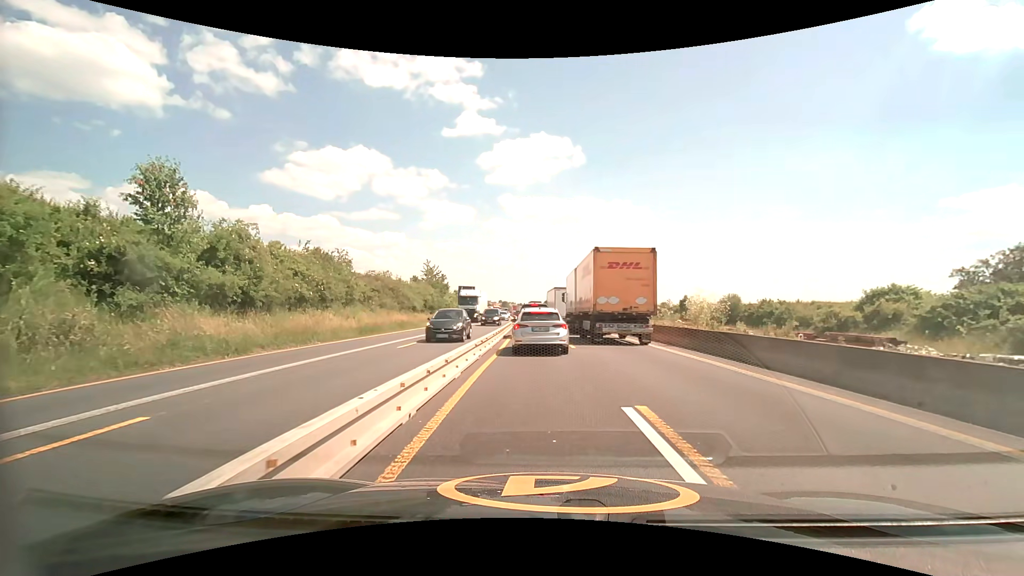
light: Day
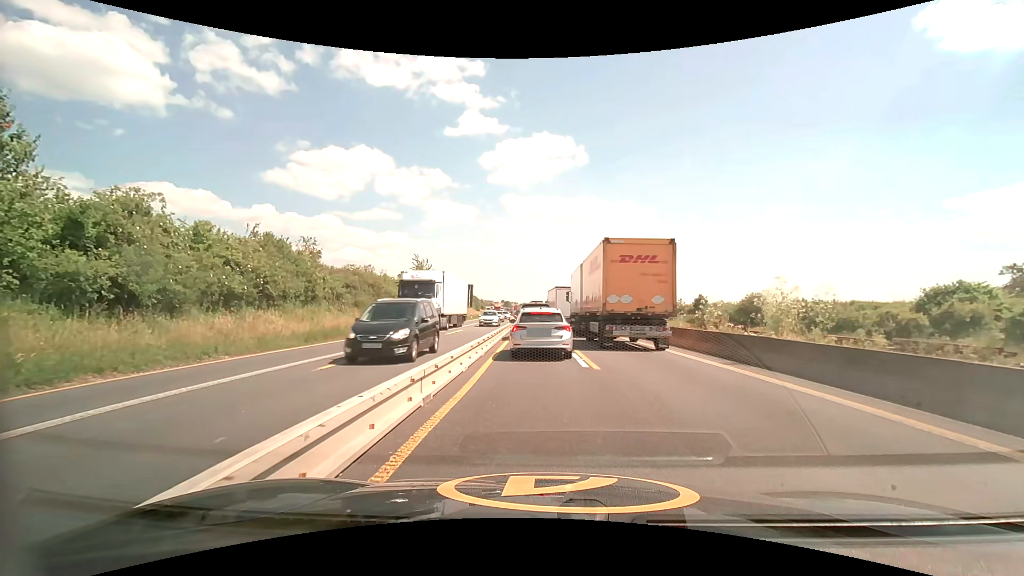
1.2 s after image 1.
(0.0, +6.8) m; 0°
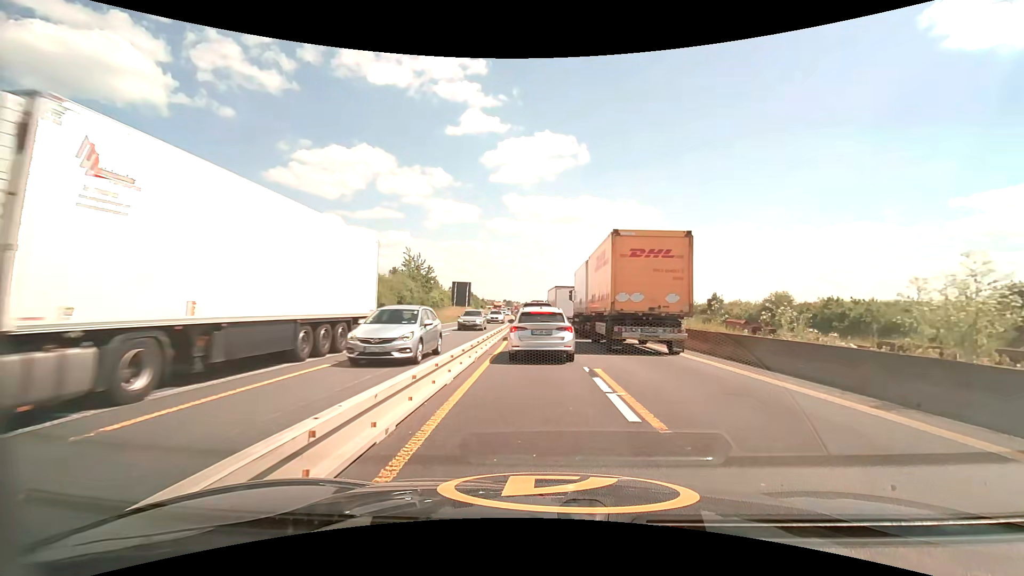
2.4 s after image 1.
(0.0, +5.9) m; 0°
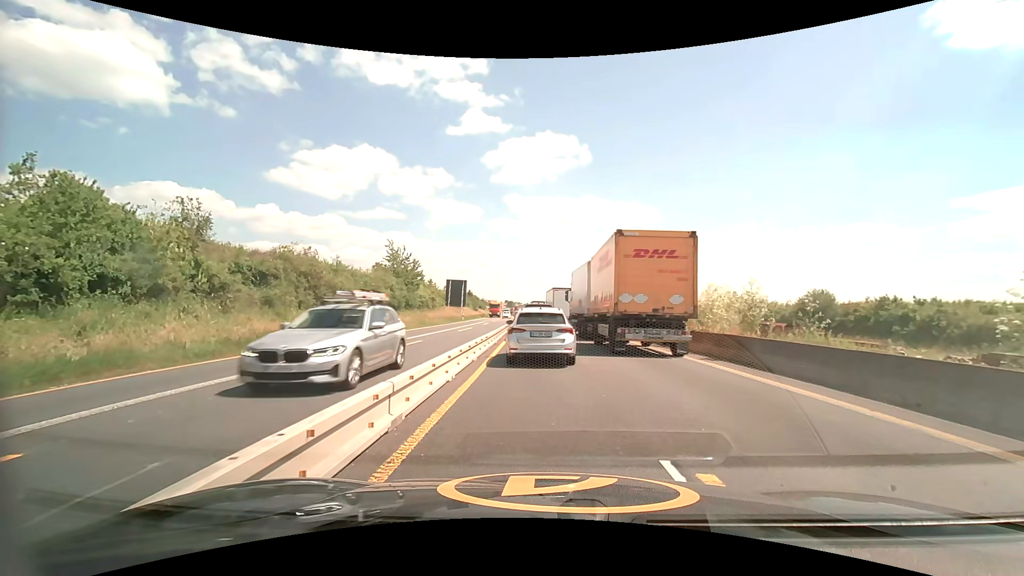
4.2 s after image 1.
(0.0, +7.5) m; 0°
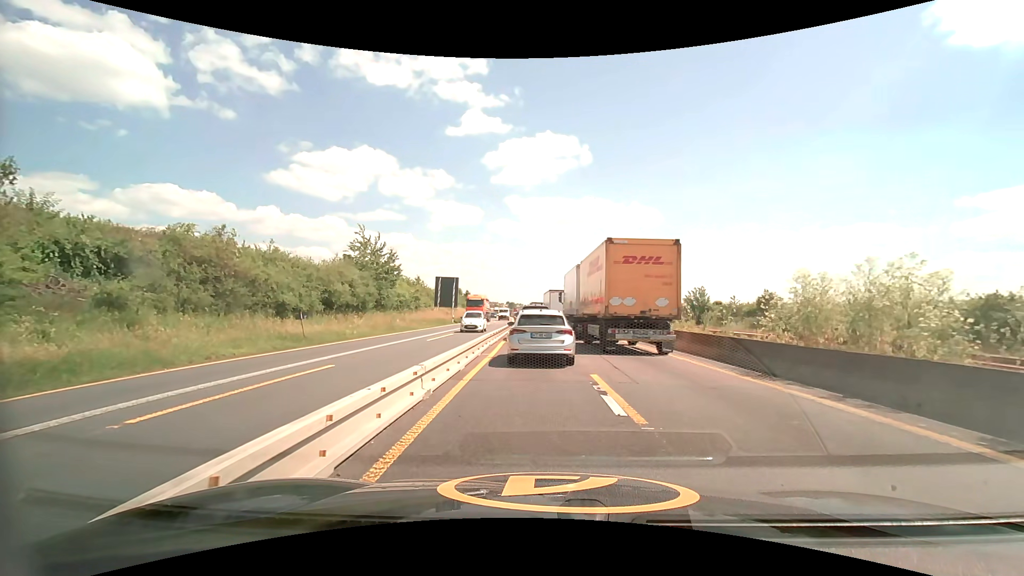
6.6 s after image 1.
(0.0, +10.0) m; -1°
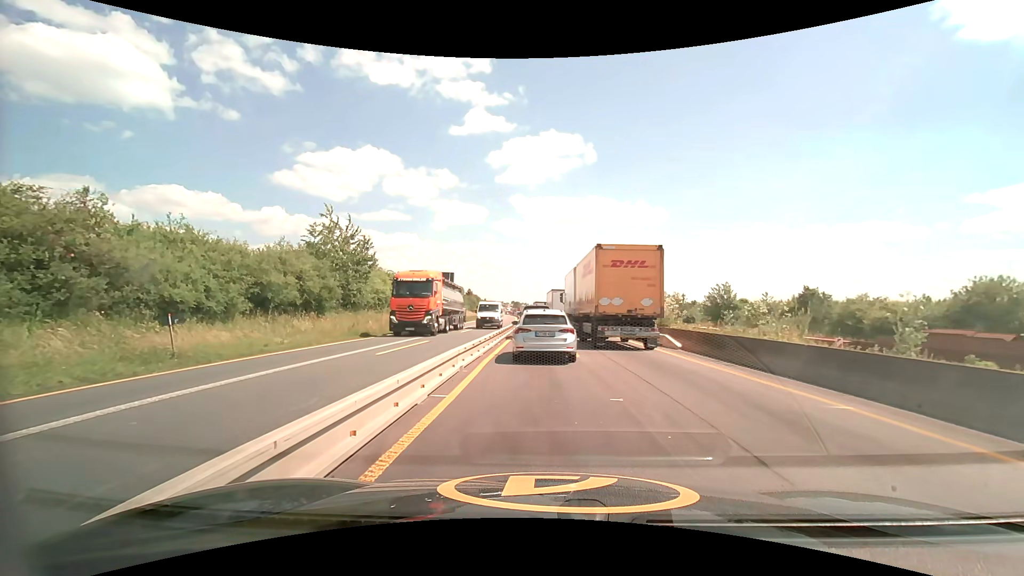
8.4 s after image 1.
(0.0, +8.4) m; 0°
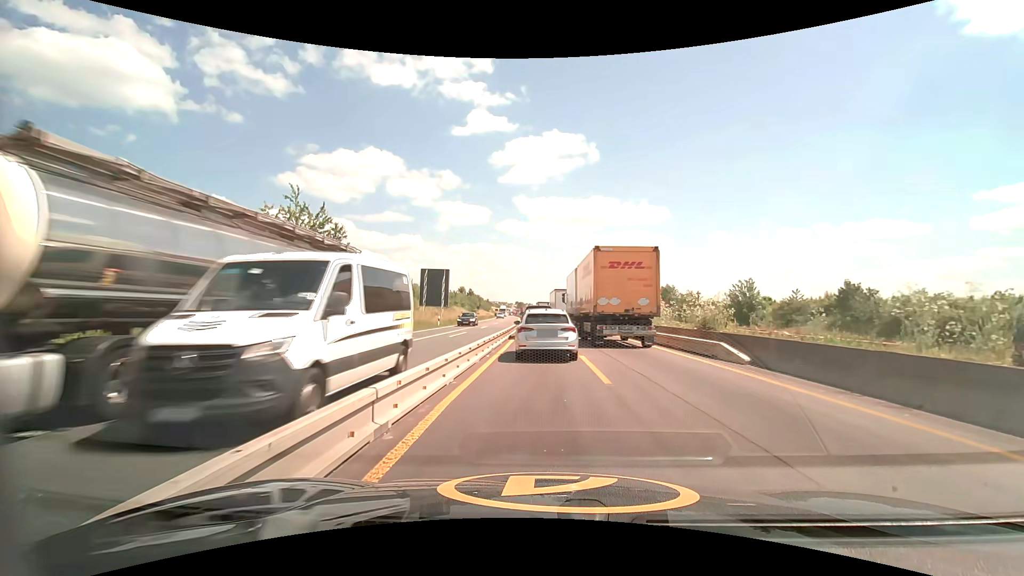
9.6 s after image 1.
(0.0, +6.2) m; -1°
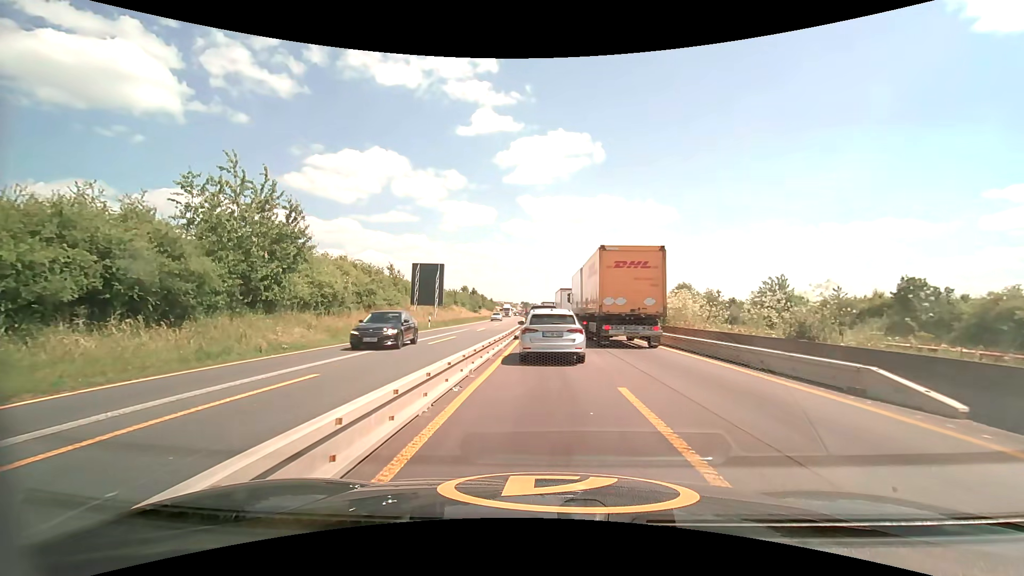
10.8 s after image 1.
(0.0, +6.8) m; 0°
(0, +10) (0, +20) (0, +30) (0, +40) (0, +50) (0, +60) (0, +70) (0, +80) (-1, +90) (-1, +100) m
